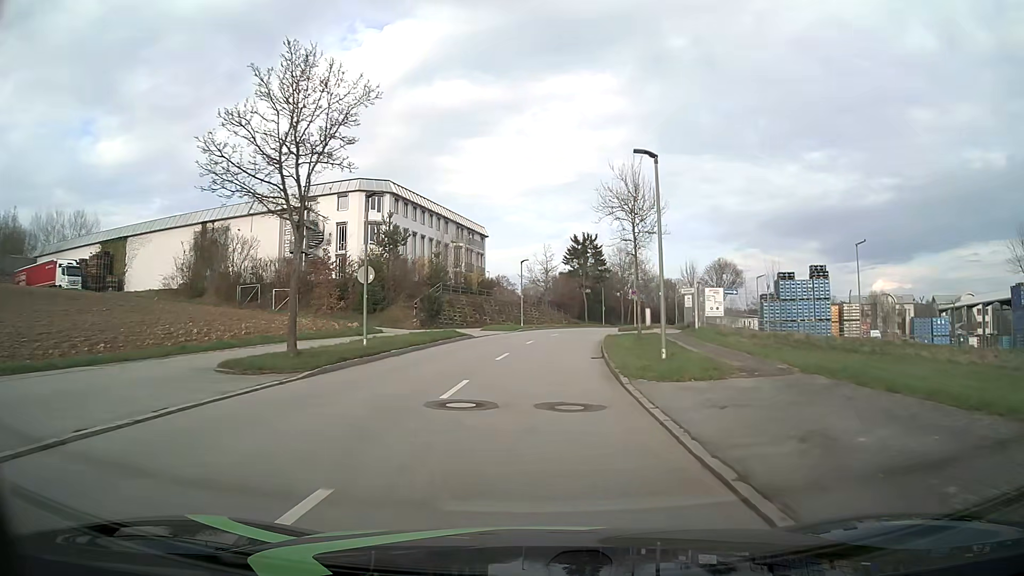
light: Day
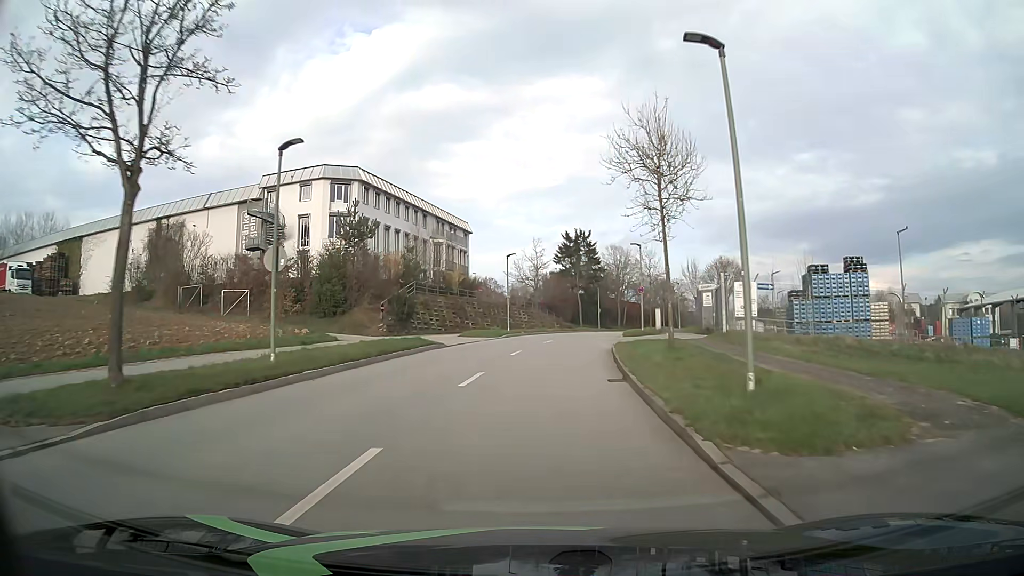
(+0.1, +7.4) m; +1°
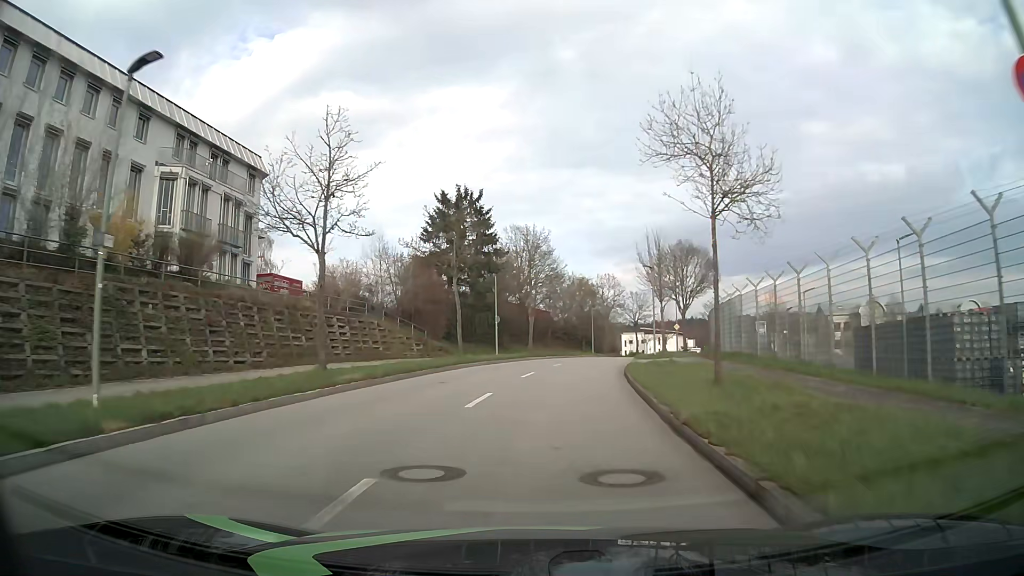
(+2.7, +36.6) m; +9°
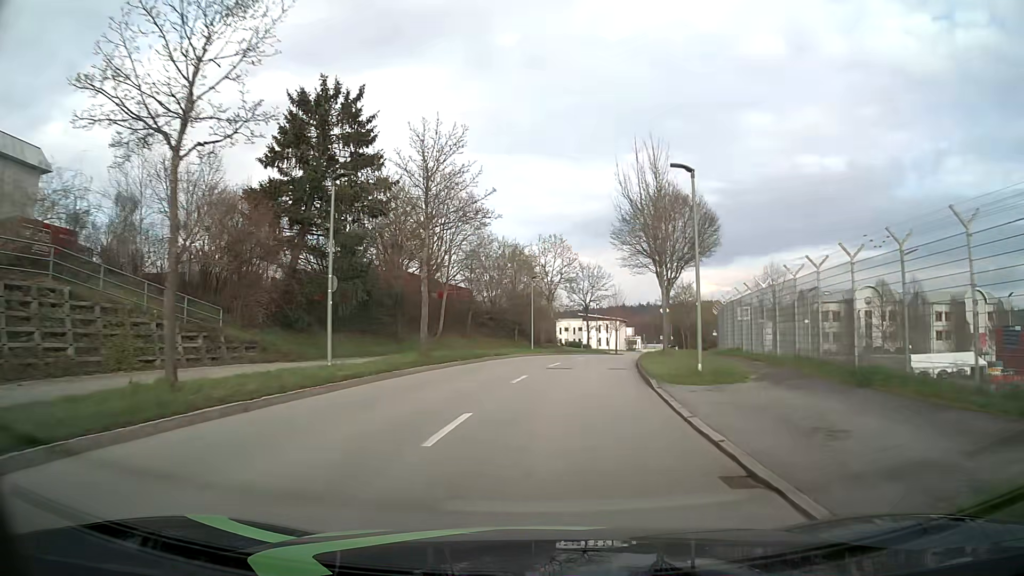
(+1.1, +22.5) m; +6°
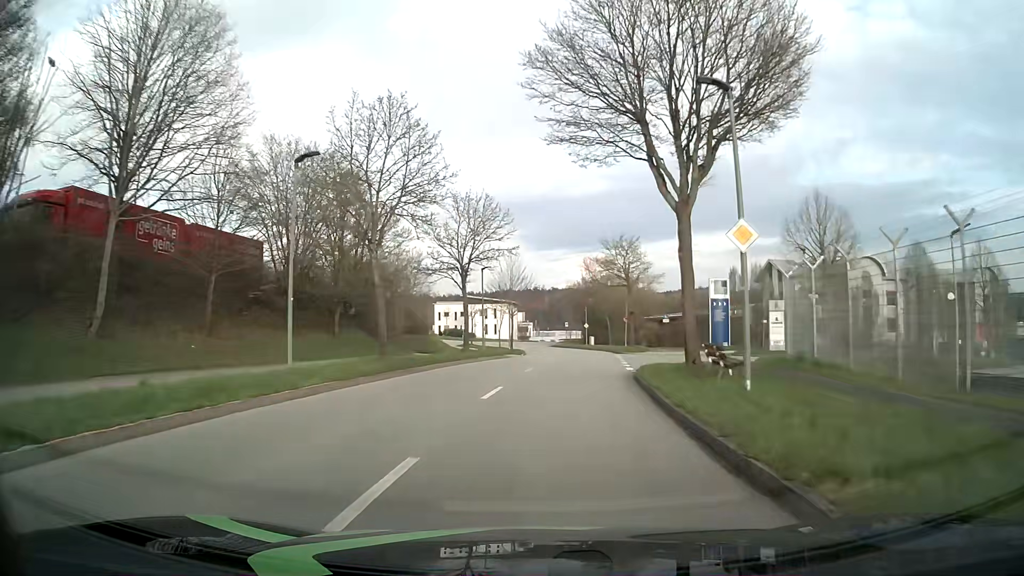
(+2.6, +30.6) m; +10°
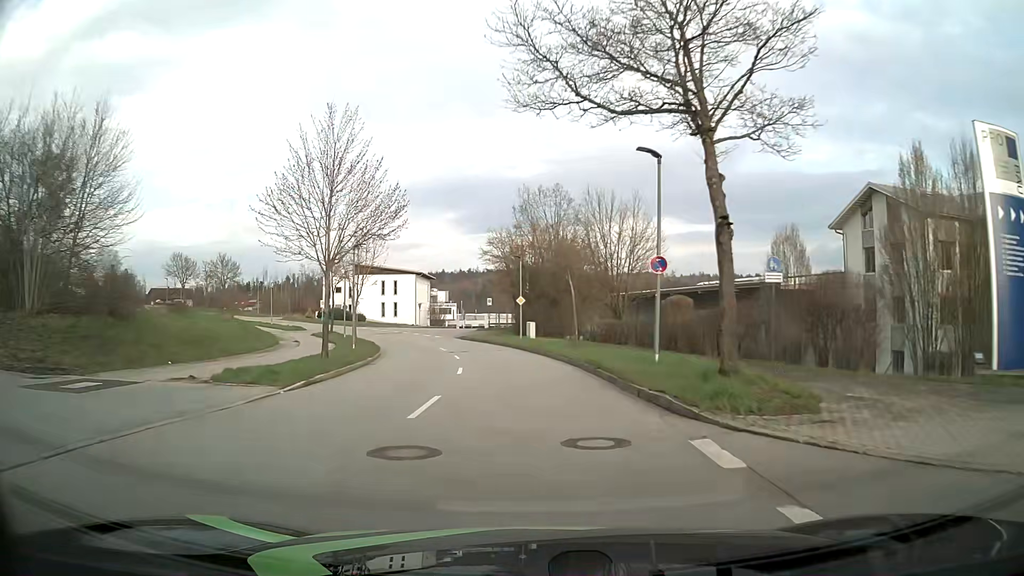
(+2.9, +39.0) m; +5°
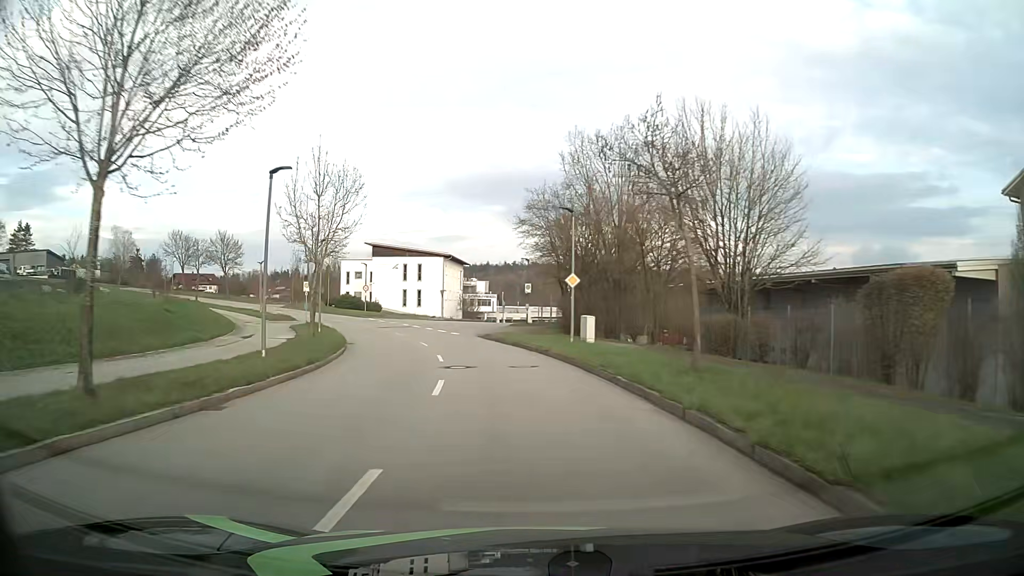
(-0.4, +15.7) m; -3°
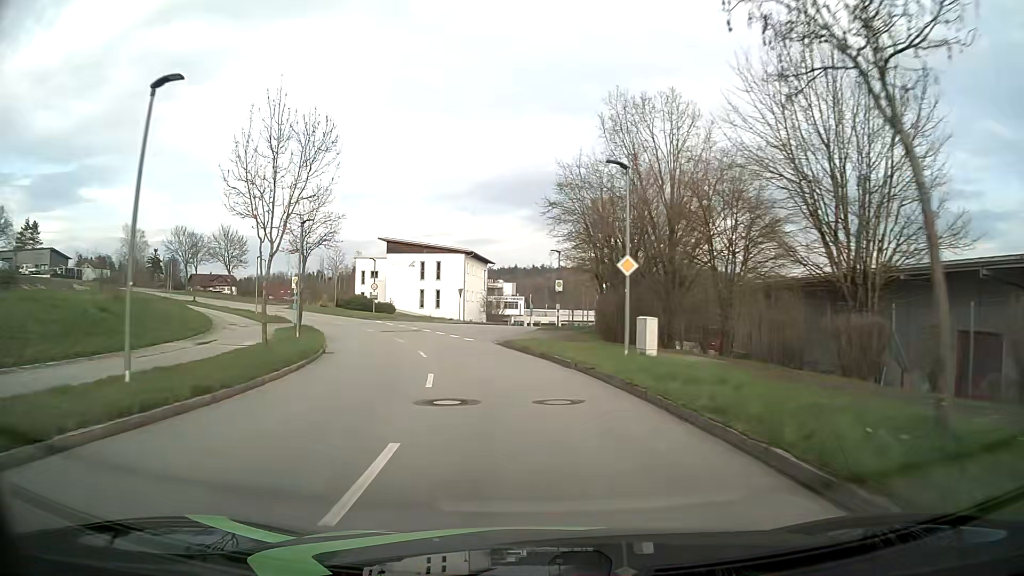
(-0.2, +7.8) m; -2°
(0, +10) (-1, +20) (-3, +30) (-7, +39) (-11, +48) (-16, +57) (-22, +65) (-29, +72) (-37, +78) (-45, +84) m
